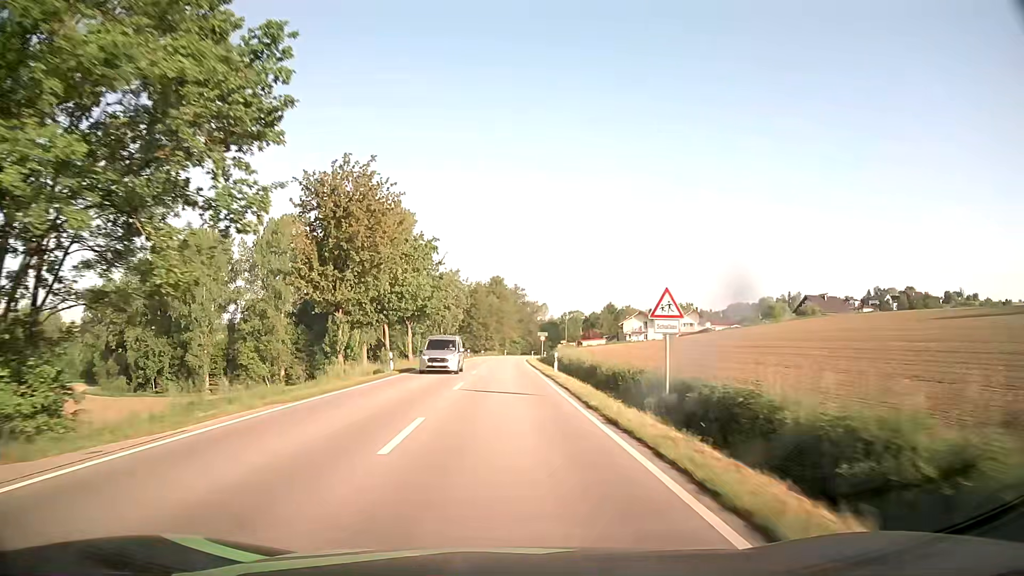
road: secondary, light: Day
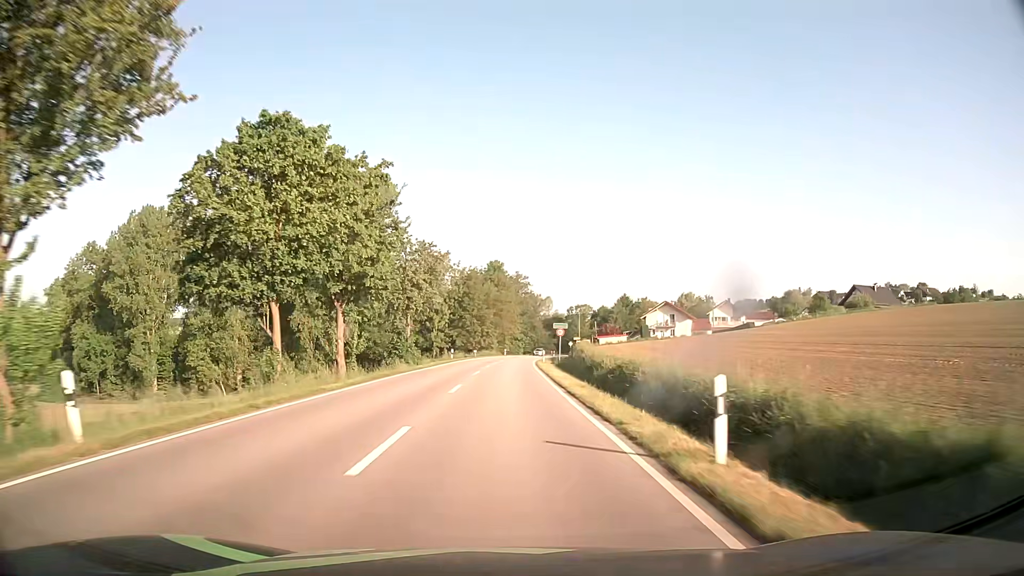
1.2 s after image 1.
(0.0, +25.4) m; 0°
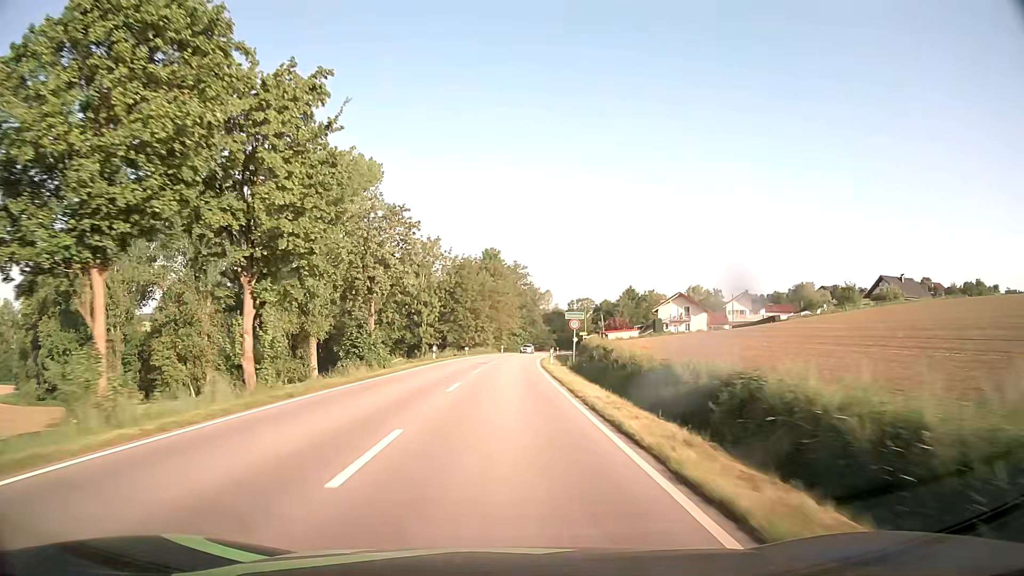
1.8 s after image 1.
(0.0, +12.6) m; 0°
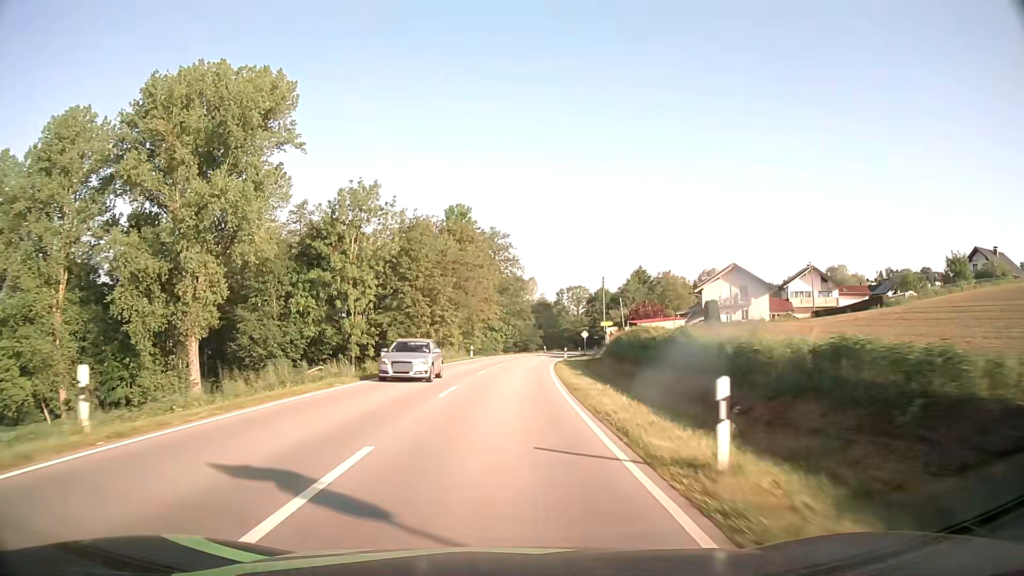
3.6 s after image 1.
(+0.4, +37.9) m; +2°
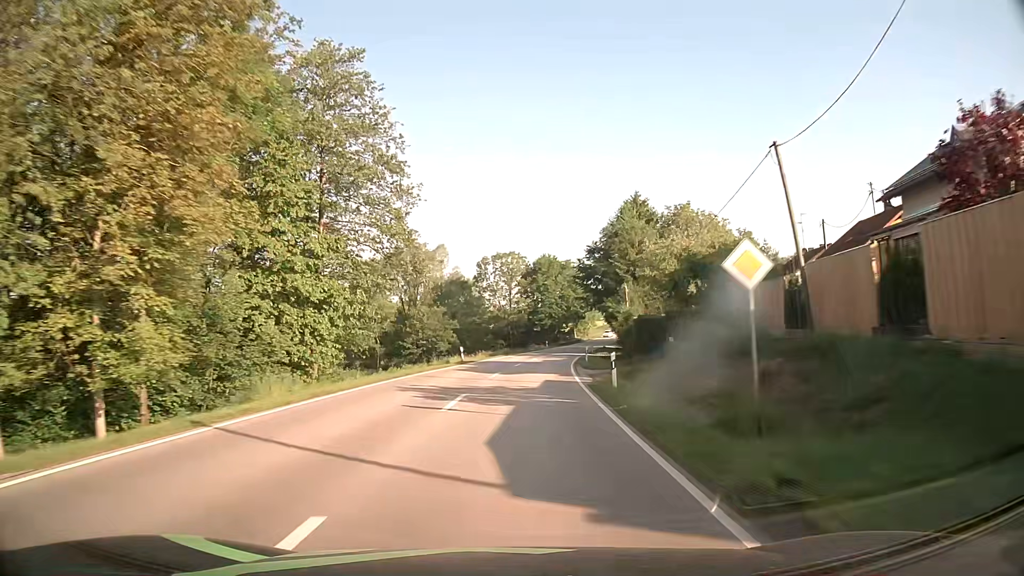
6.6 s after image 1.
(+3.1, +62.9) m; +7°
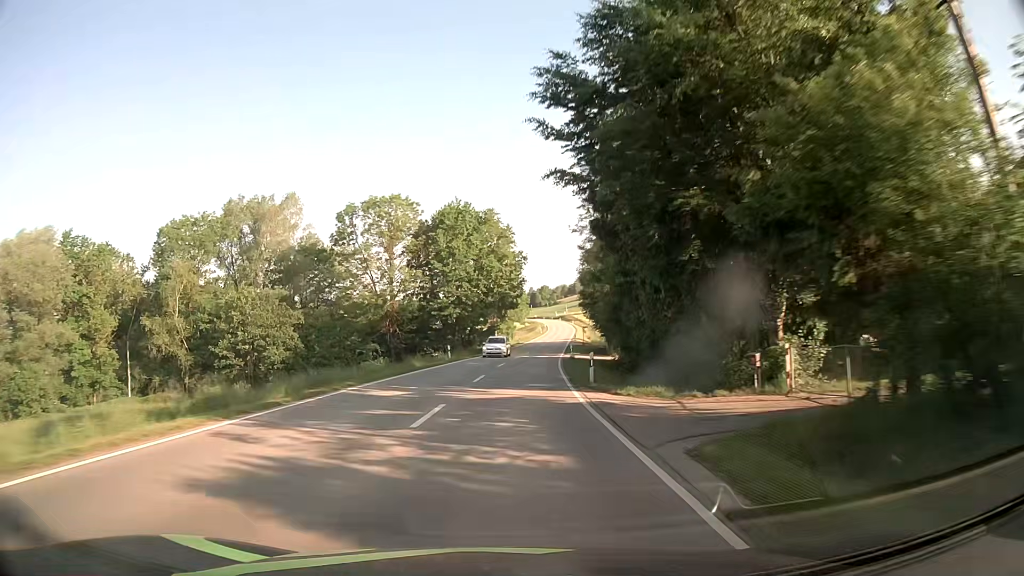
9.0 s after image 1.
(+3.1, +50.1) m; +7°
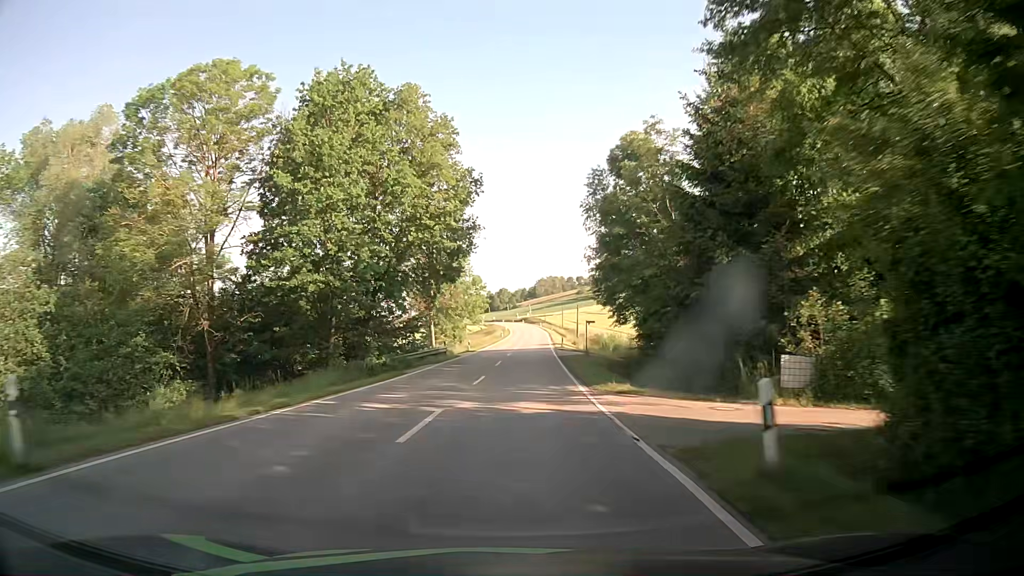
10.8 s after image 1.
(+1.2, +37.6) m; +3°
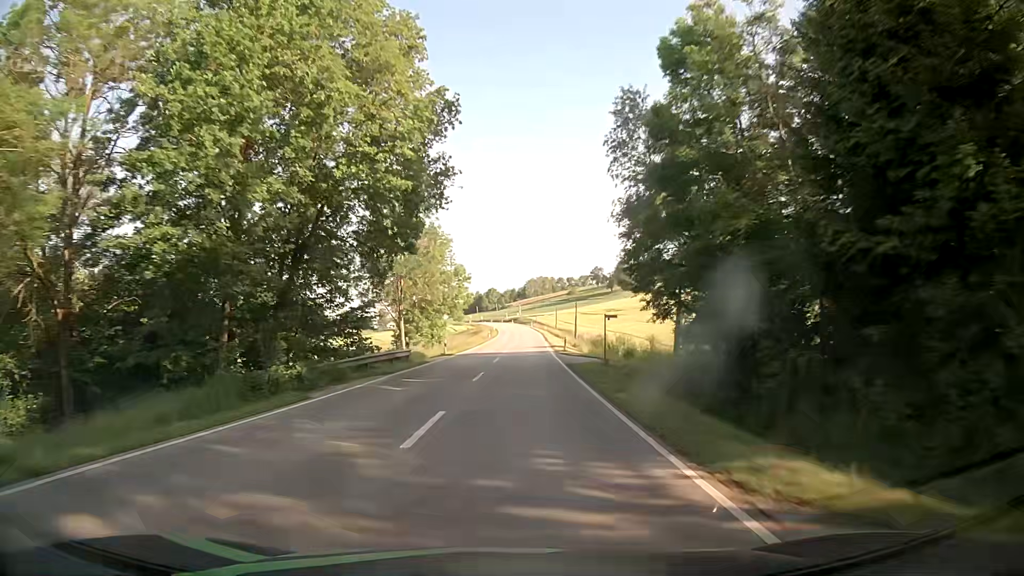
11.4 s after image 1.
(+0.1, +12.5) m; +1°
(0, +10) (0, +20) (+1, +30) (+1, +40) (+1, +50) (+2, +60) (+2, +70) (+3, +80) (+3, +90) (+3, +100) m
